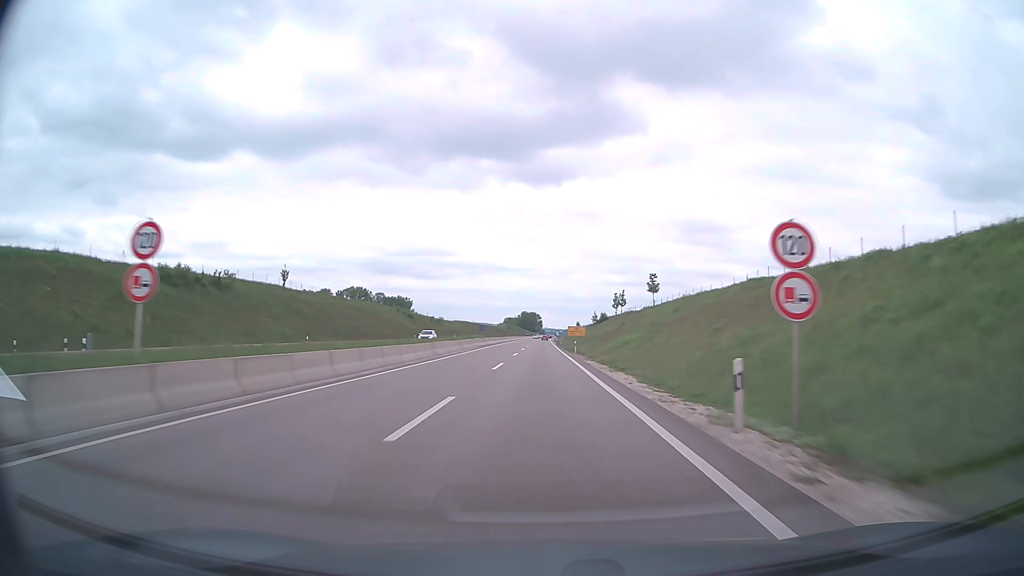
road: trunk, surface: asphalt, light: Day
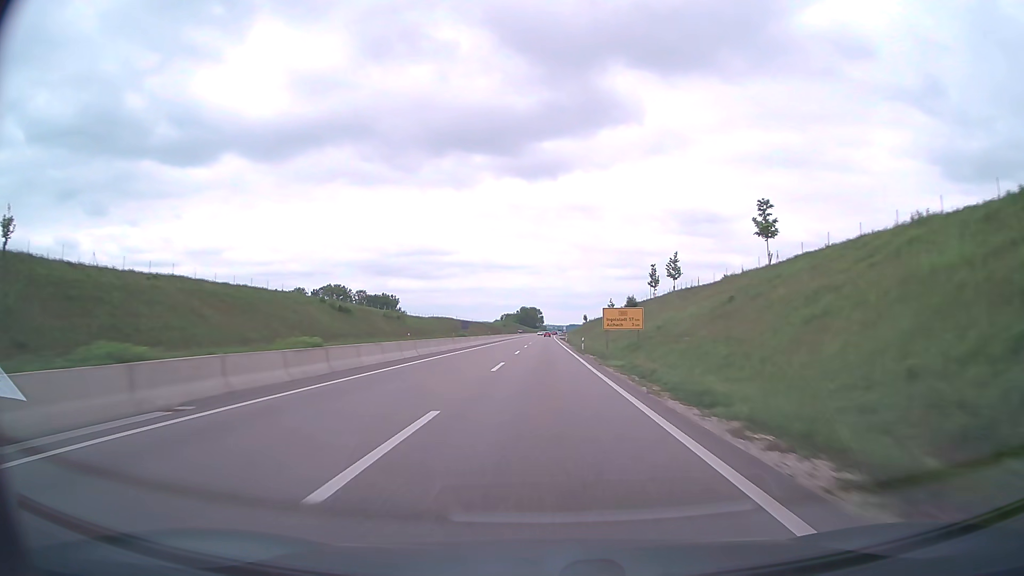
(0.0, +57.2) m; 0°
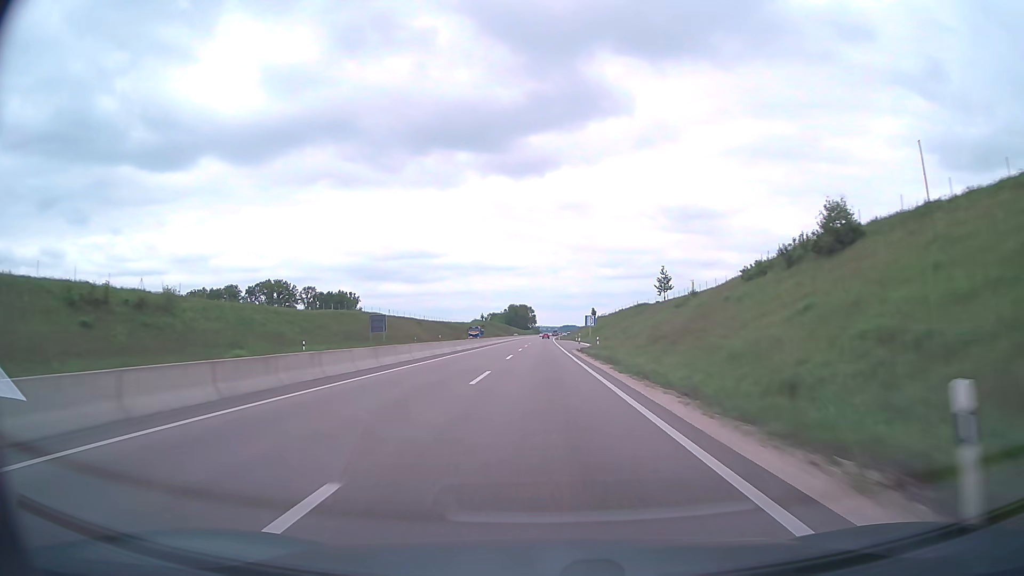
(+0.1, +95.3) m; 0°
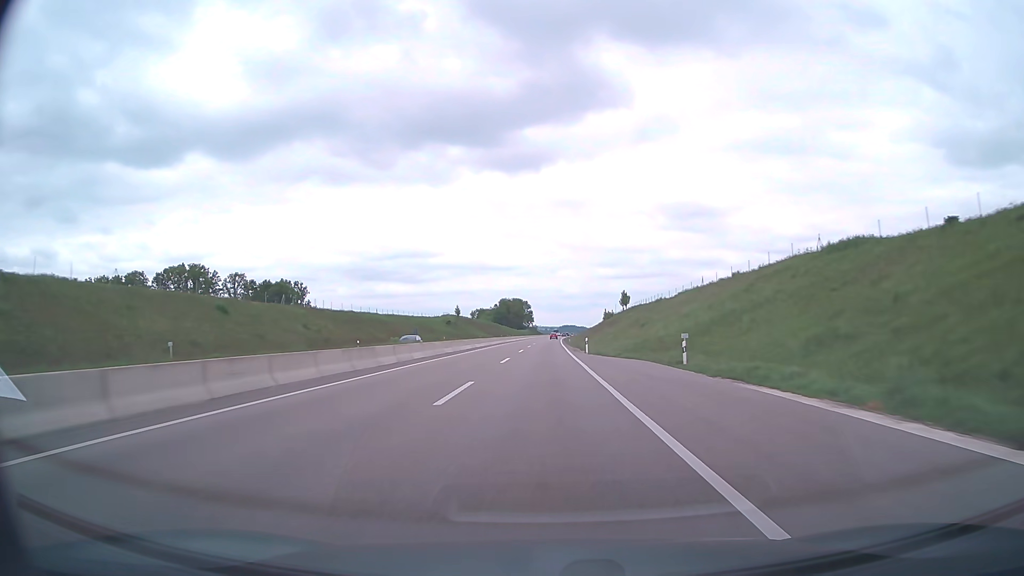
(+0.2, +95.3) m; 0°
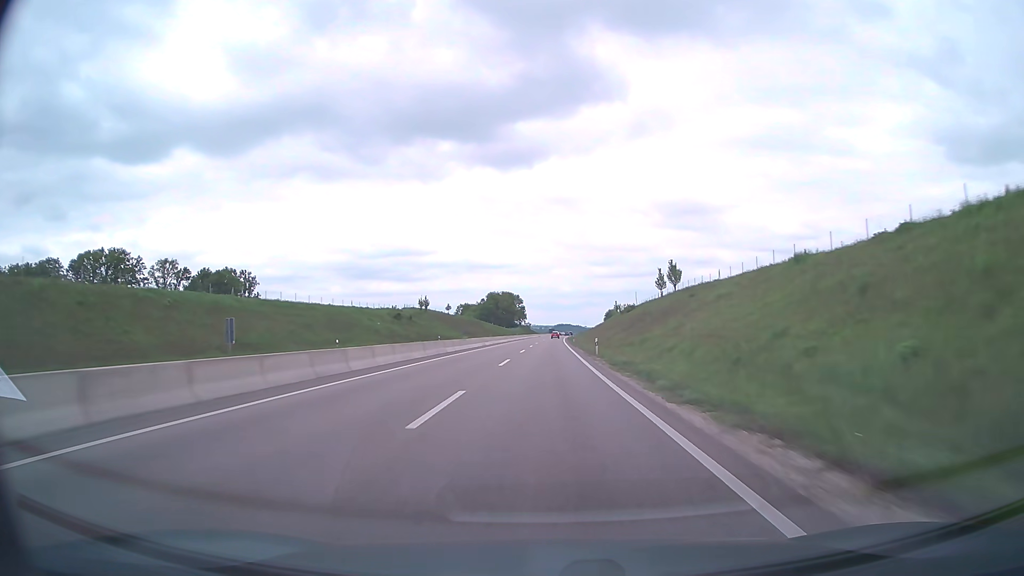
(+0.2, +57.2) m; 0°
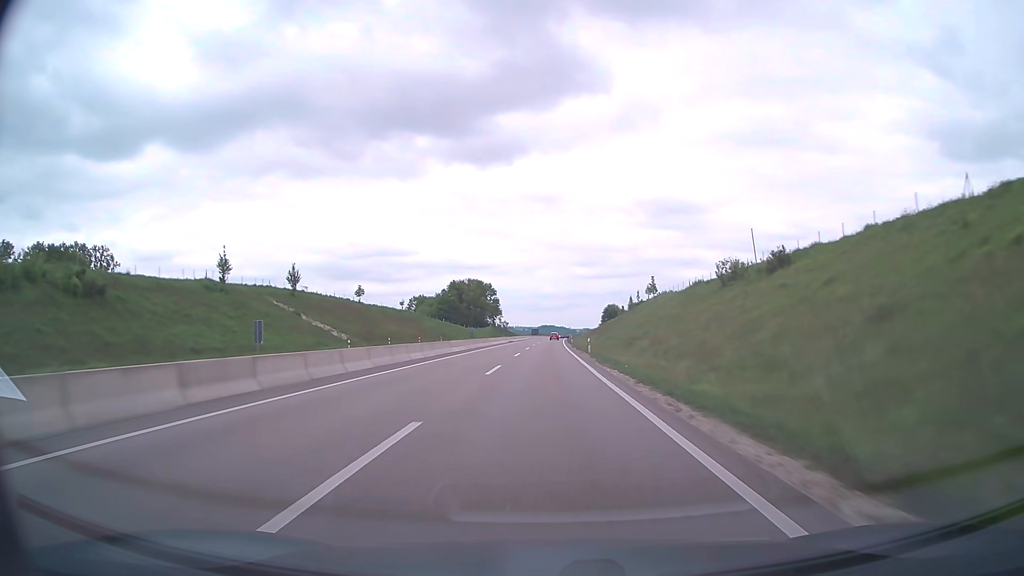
(+1.1, +95.3) m; +1°
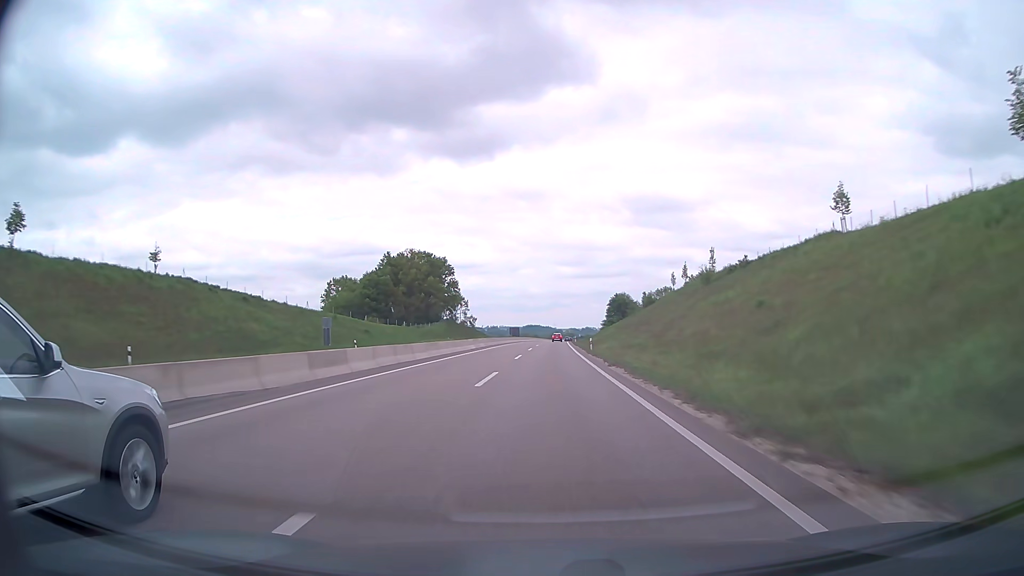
(+1.0, +95.2) m; +1°
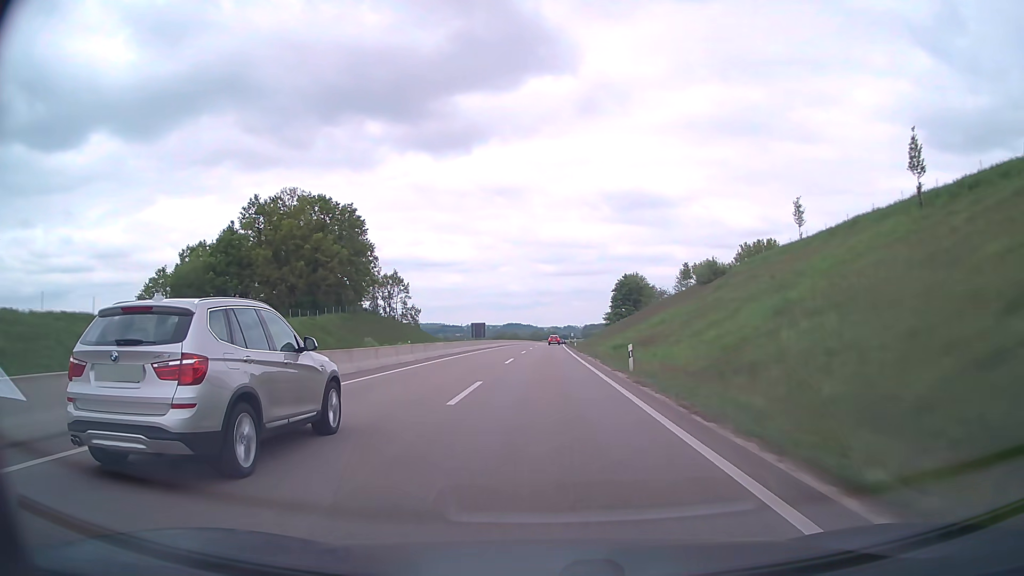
(+1.0, +76.3) m; +2°
(0, +10) (0, +20) (0, +30) (0, +40) (0, +50) (0, +60) (+1, +70) (+1, +80) (+1, +90) (+1, +100) m
